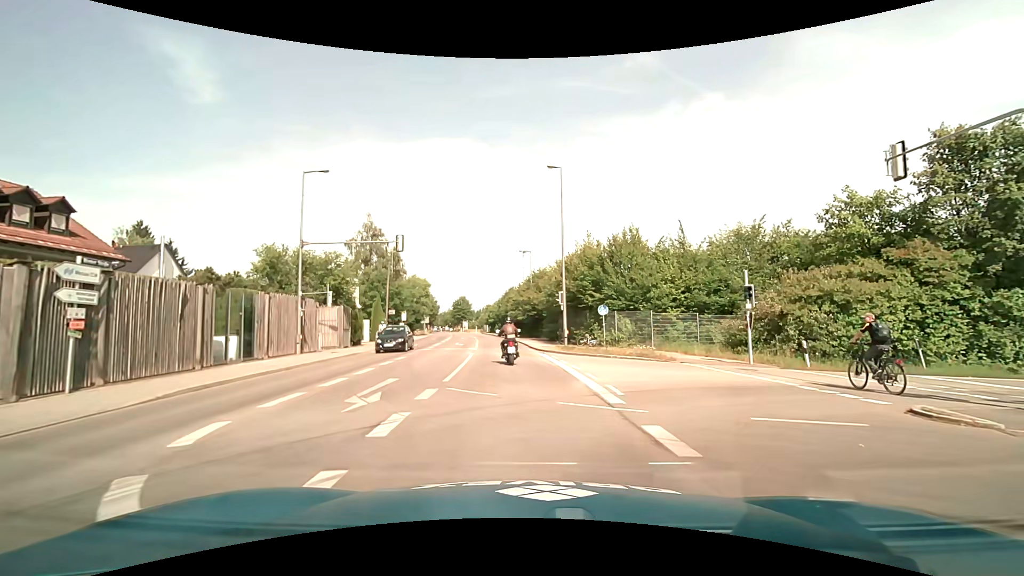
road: secondary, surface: asphalt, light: Day
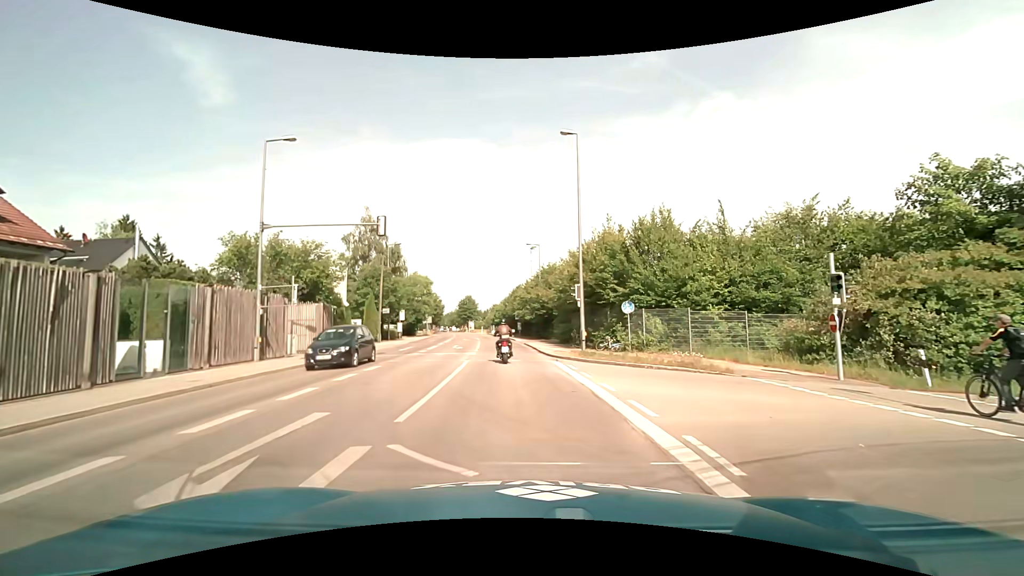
(0.0, +5.2) m; -1°
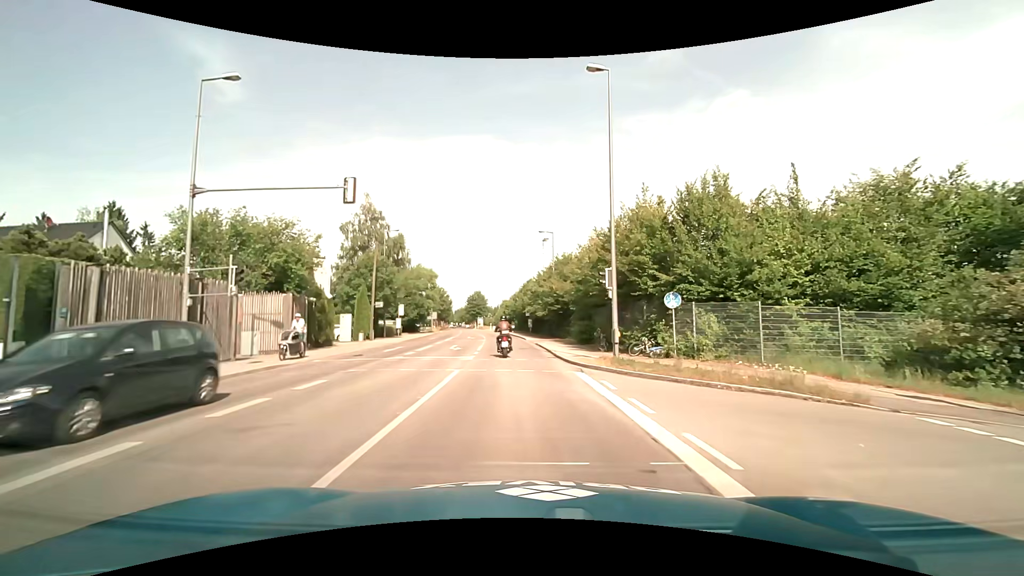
(0.0, +5.8) m; -1°
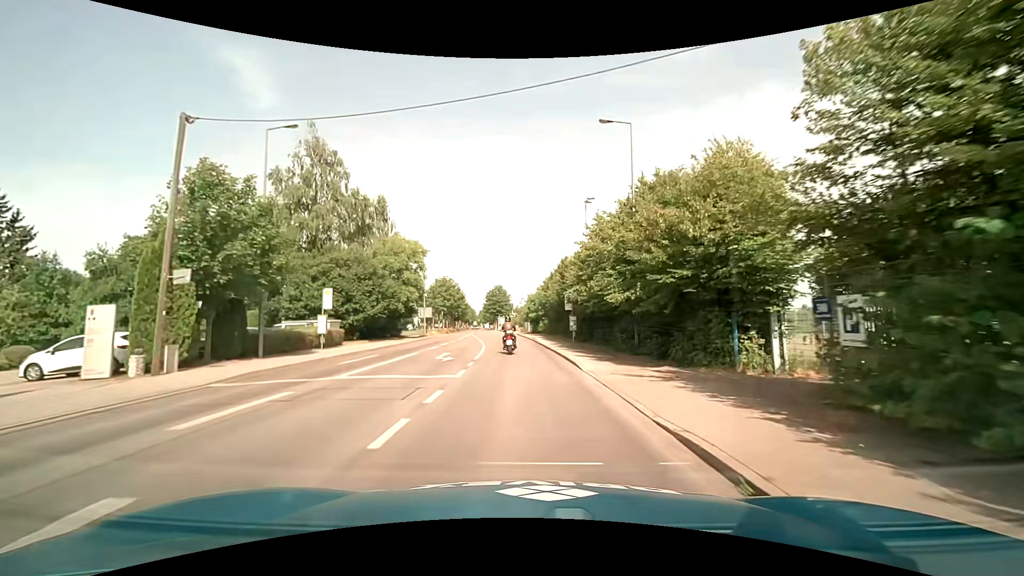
(-1.0, +26.9) m; -4°
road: tertiary
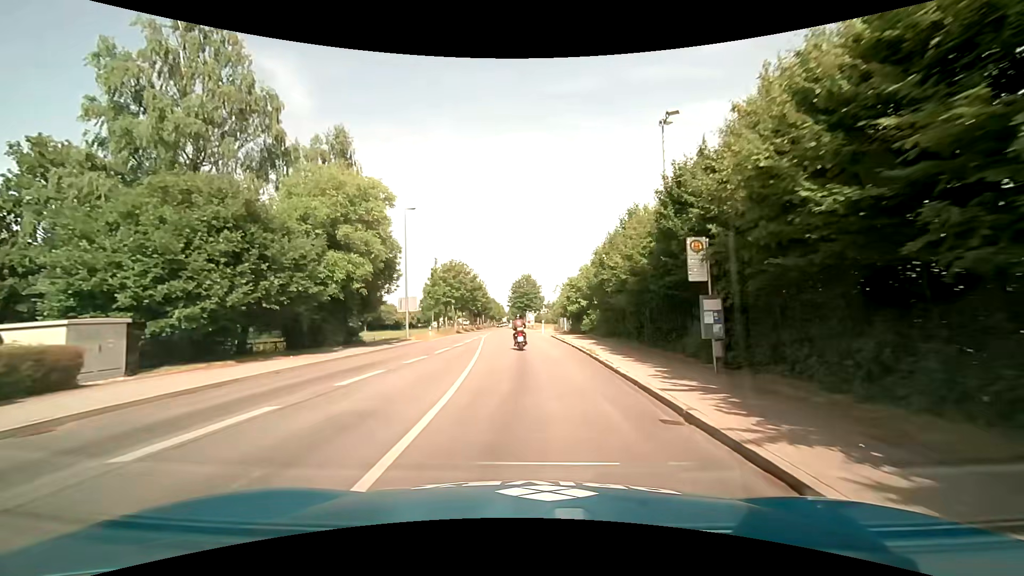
(-0.5, +21.7) m; -3°
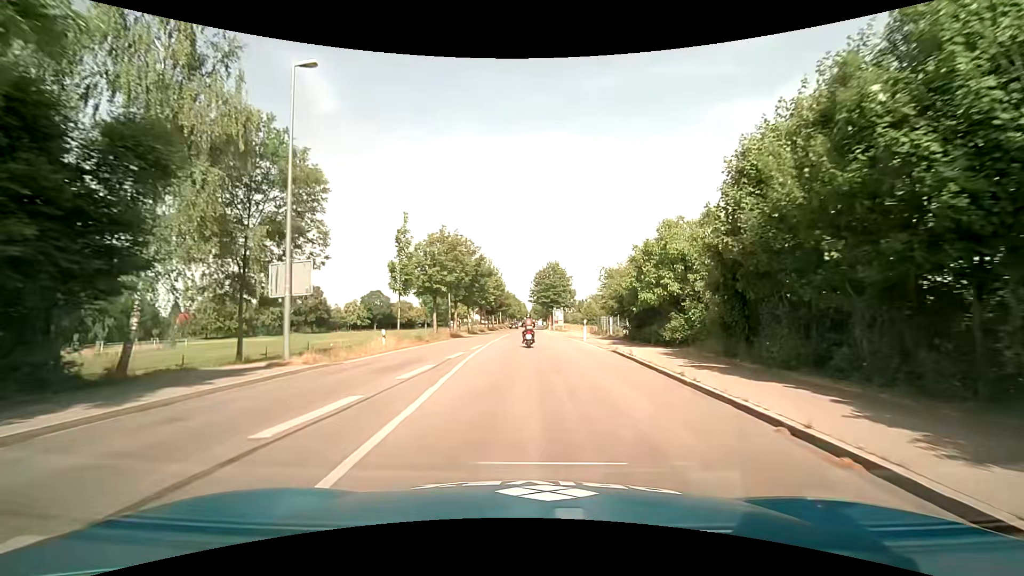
(-0.7, +22.2) m; -3°
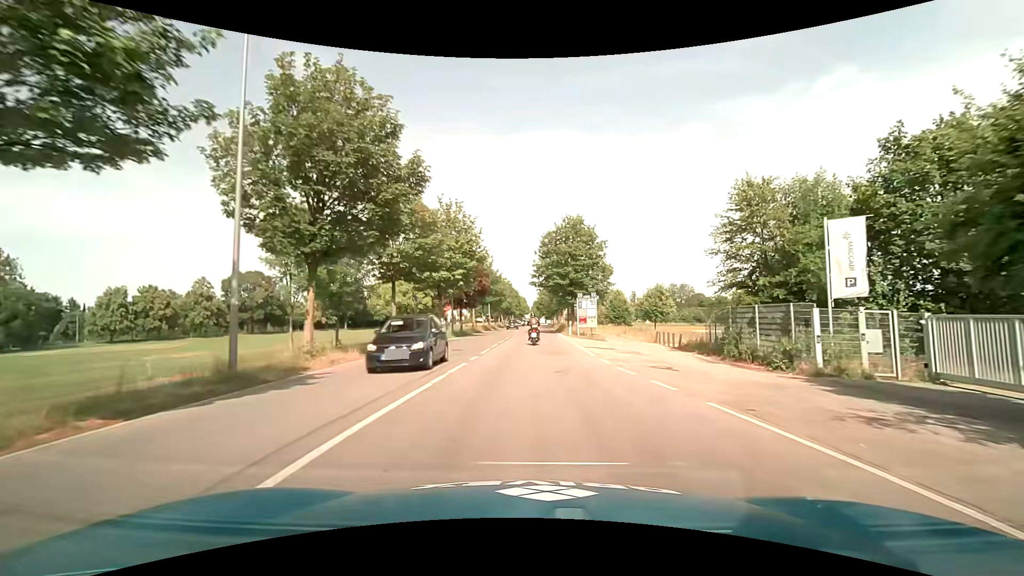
(-0.2, +36.9) m; 0°
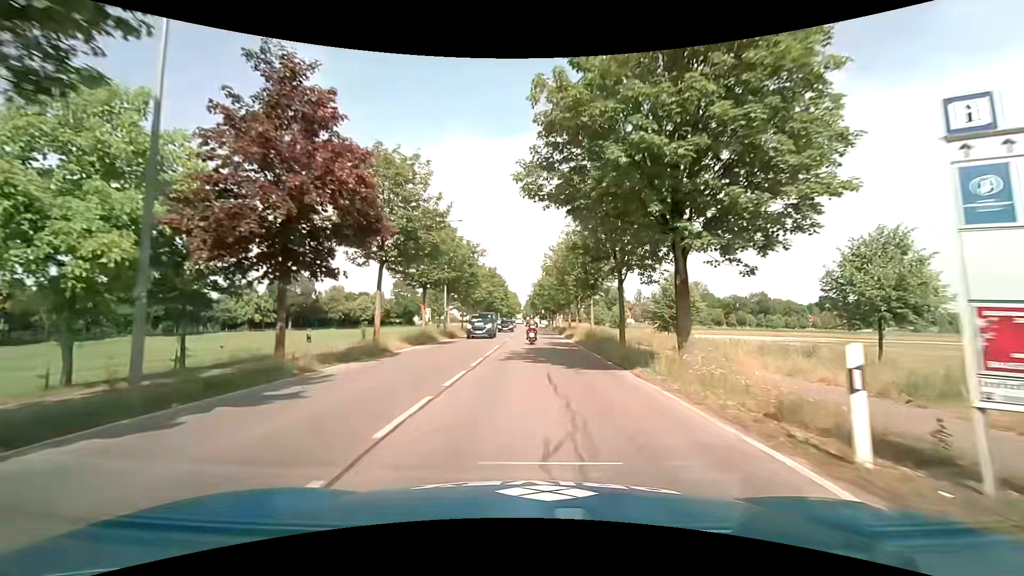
(+0.3, +37.4) m; +1°
(0, +10) (0, +20) (0, +30) (0, +40) (0, +50) (+1, +60) (+1, +70) (+1, +80) (+1, +90) (+1, +100) m
